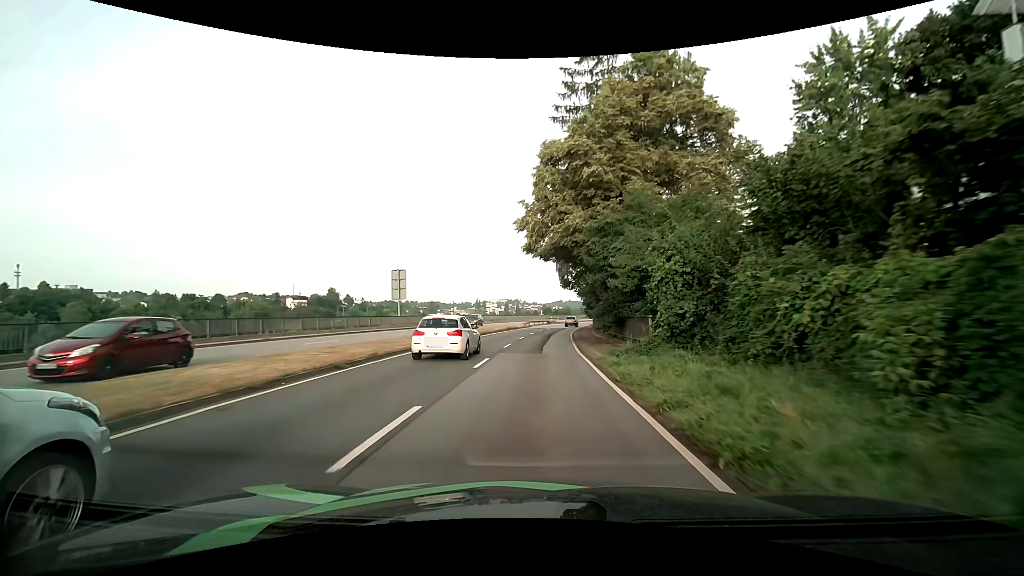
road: primary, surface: asphalt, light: Day
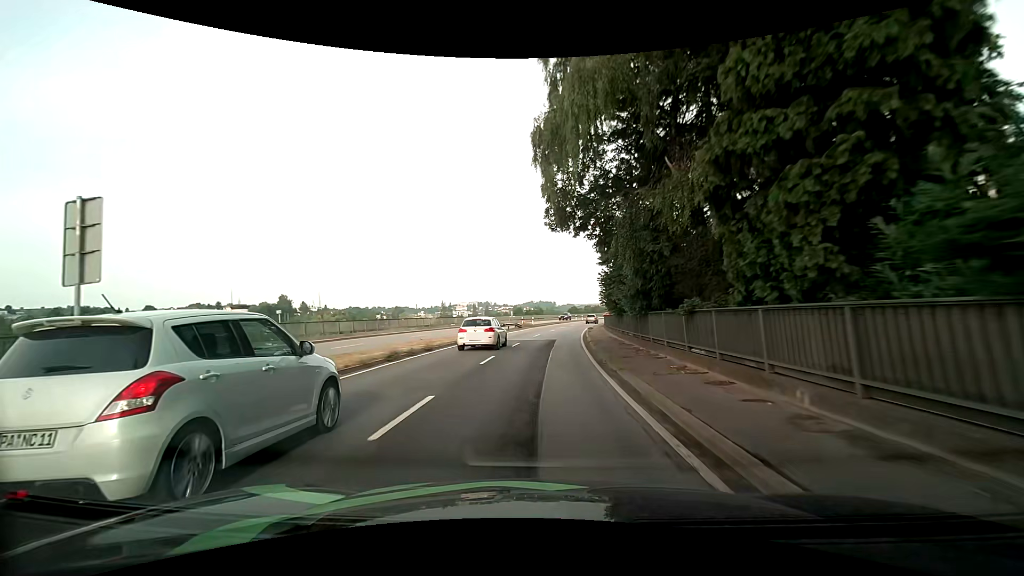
(+0.5, +34.7) m; +3°
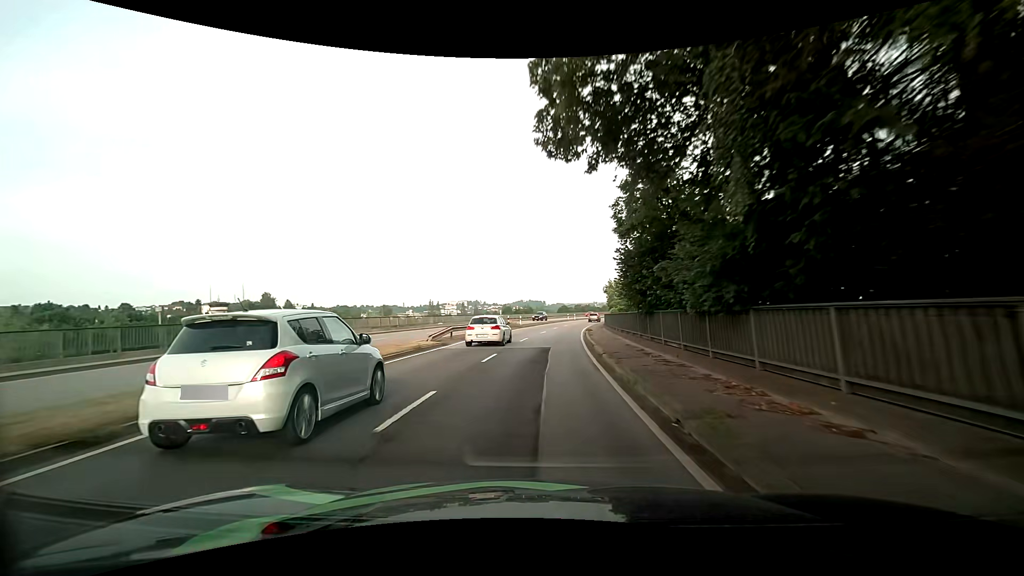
(+0.1, +8.8) m; +1°
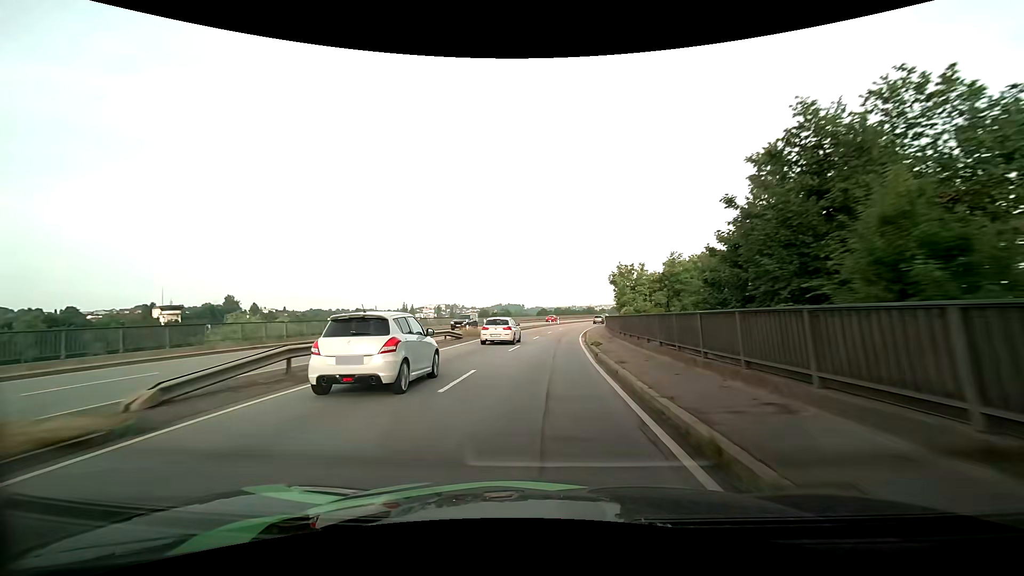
(+0.4, +17.7) m; +2°
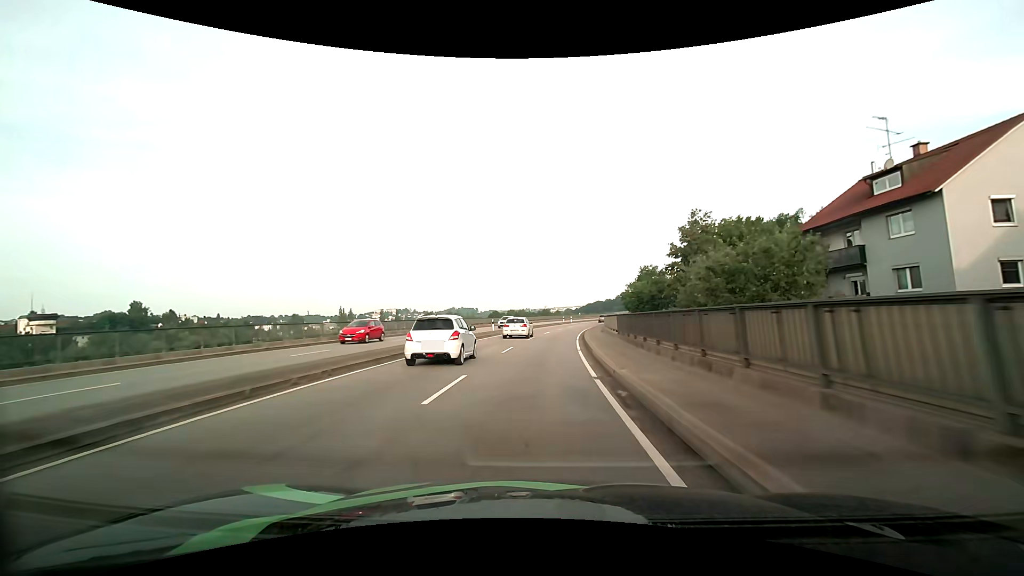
(+1.8, +37.0) m; +6°
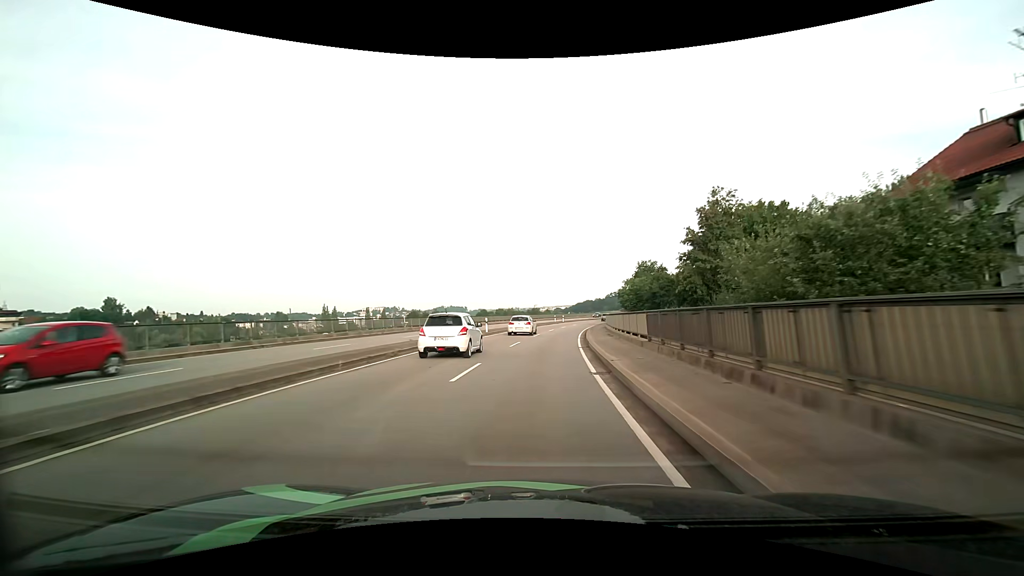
(0.0, +9.7) m; +1°
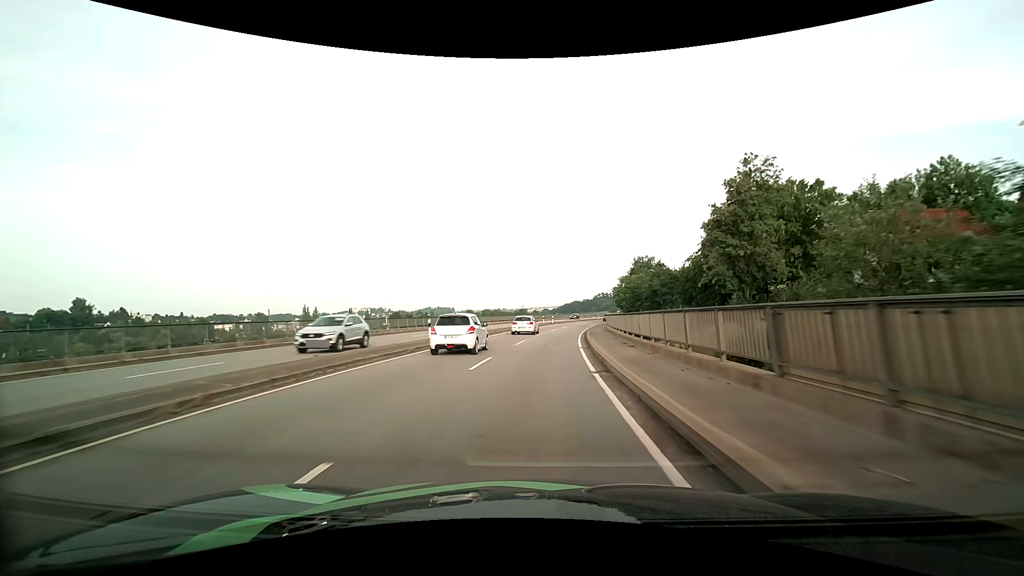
(+0.1, +9.8) m; +1°
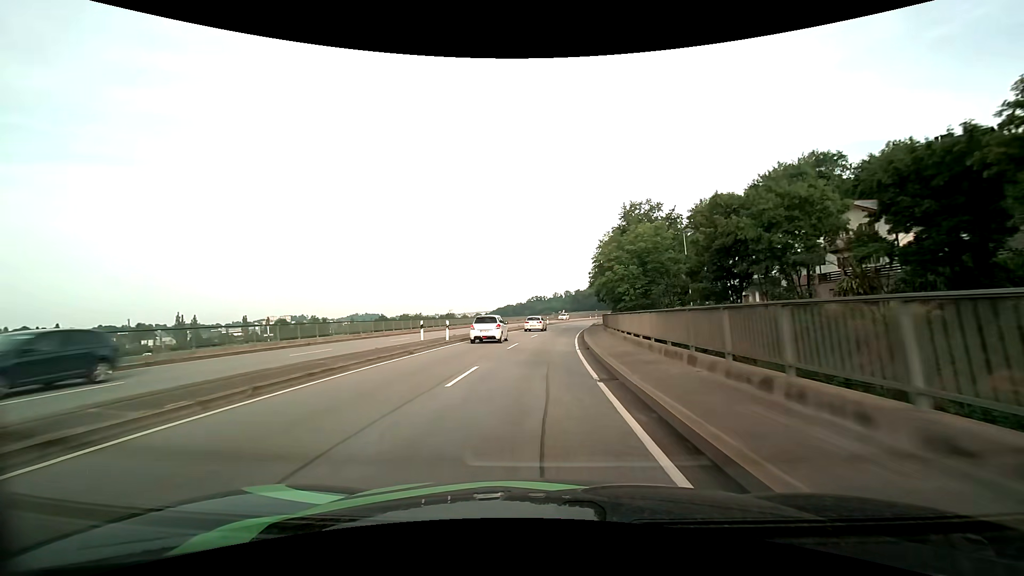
(+3.3, +50.5) m; +8°
(0, +10) (0, +20) (+1, +30) (+1, +40) (+2, +50) (+3, +60) (+4, +70) (+5, +80) (+7, +90) (+9, +99) m
